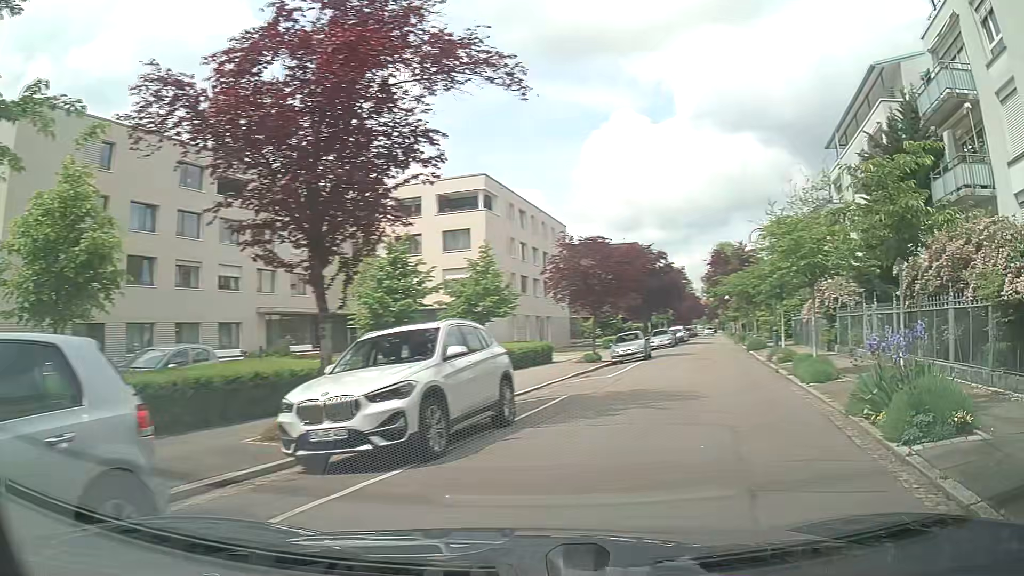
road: residential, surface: asphalt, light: Day
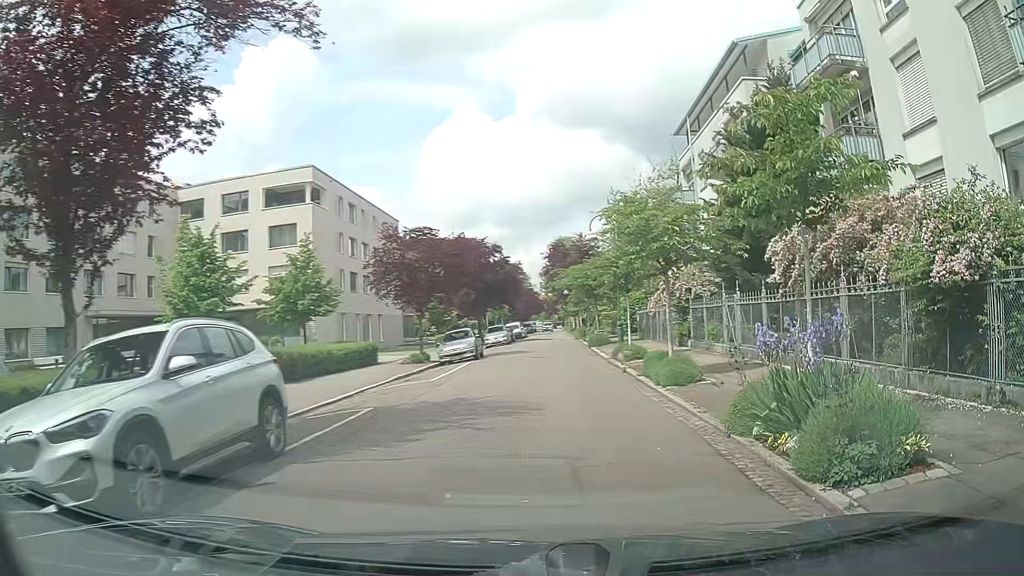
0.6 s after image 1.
(+0.3, +2.6) m; +11°
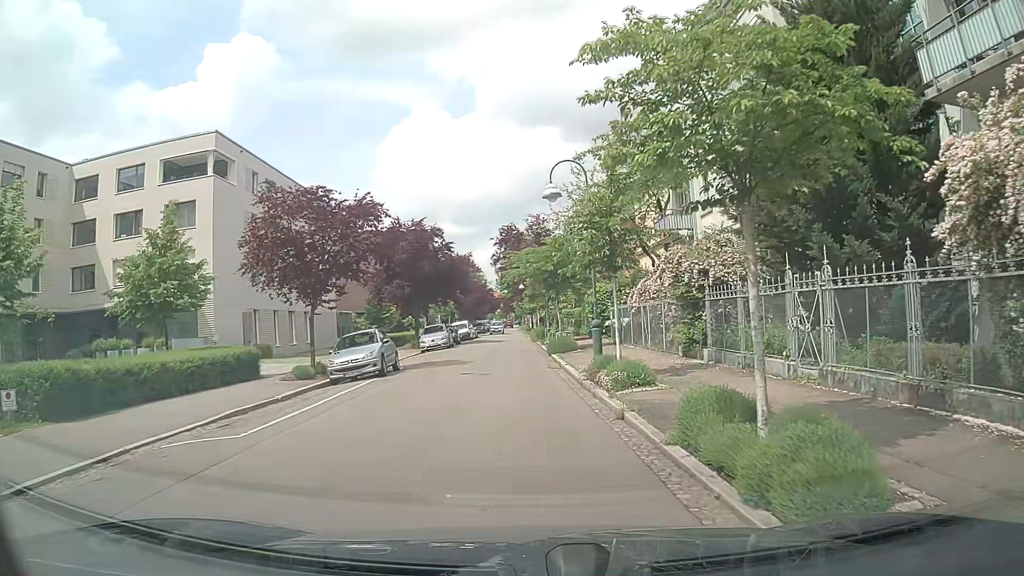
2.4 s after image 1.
(+0.8, +9.5) m; +4°
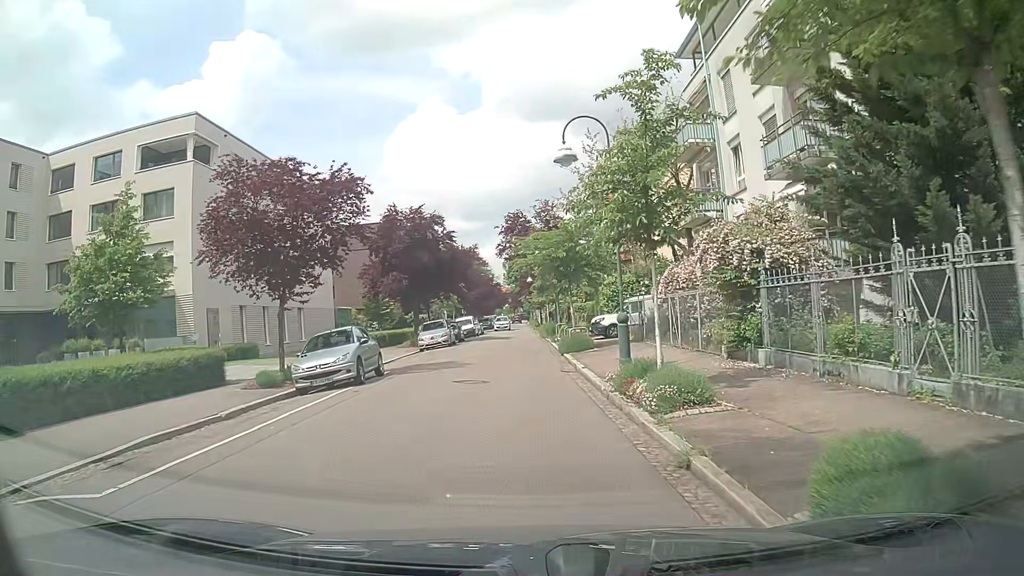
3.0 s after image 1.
(0.0, +3.6) m; -1°
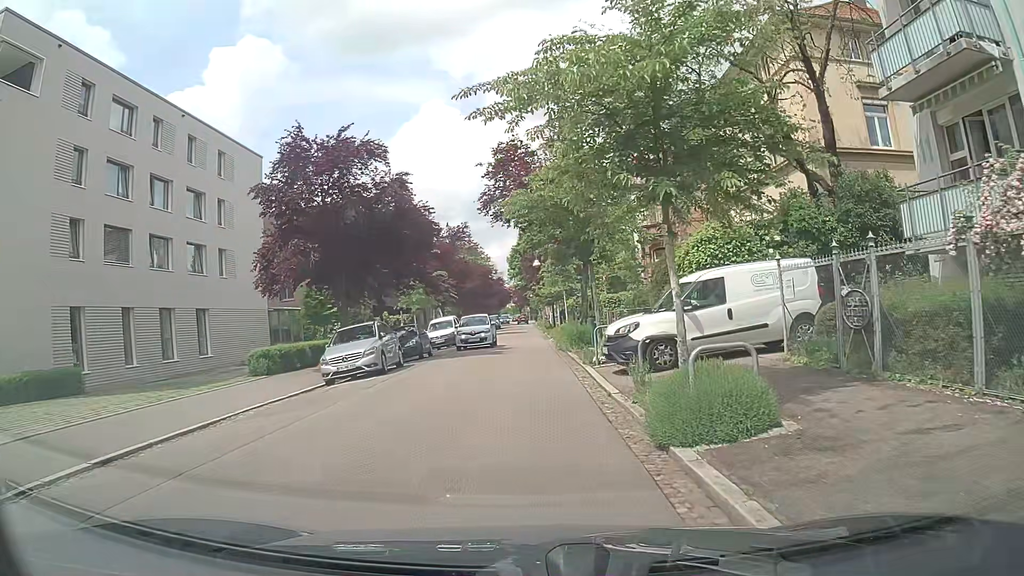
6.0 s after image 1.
(+0.2, +17.9) m; +1°
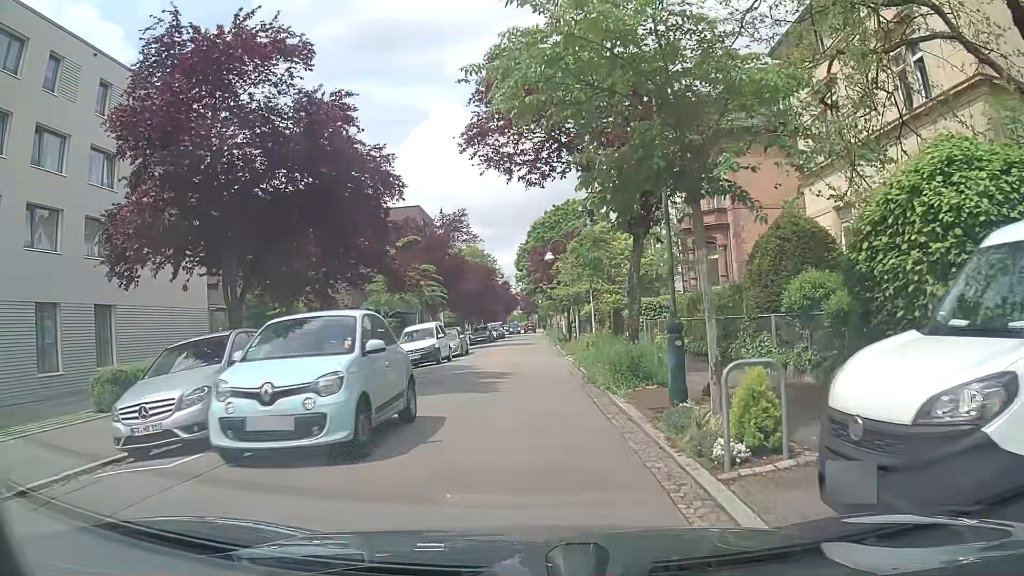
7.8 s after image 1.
(-0.3, +10.3) m; 0°
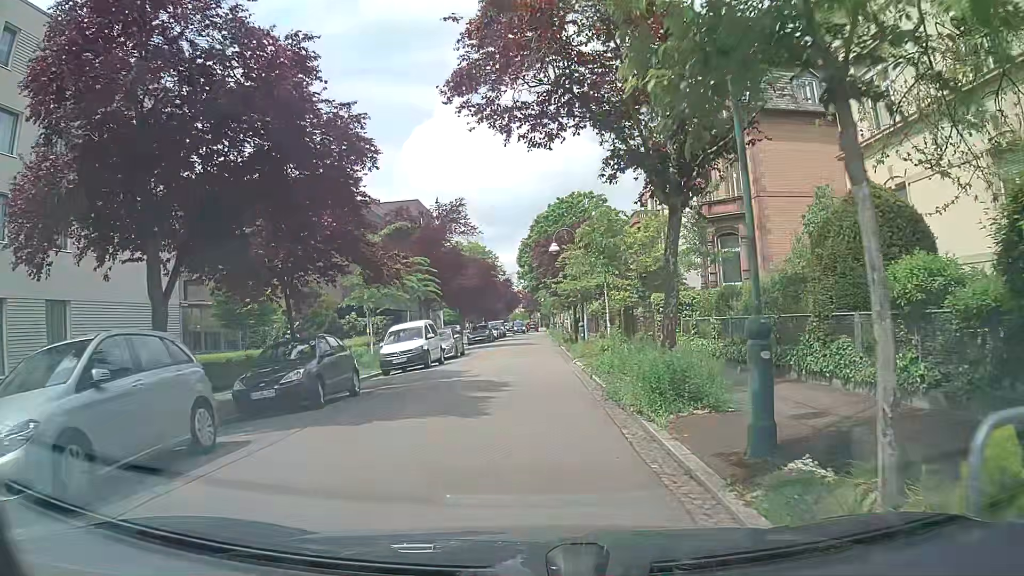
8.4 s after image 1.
(-0.1, +3.6) m; 0°
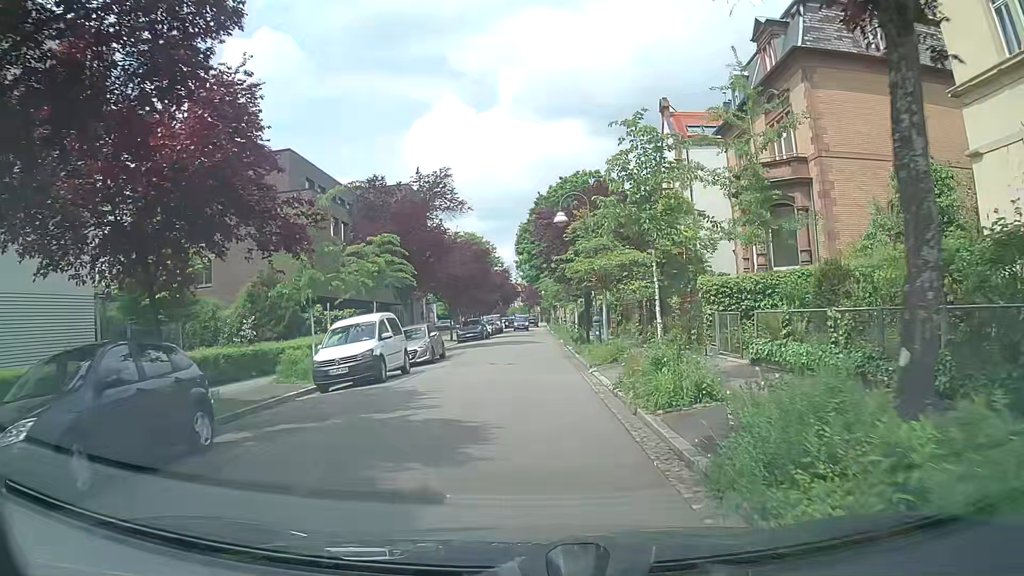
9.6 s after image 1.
(-0.2, +7.5) m; -1°
